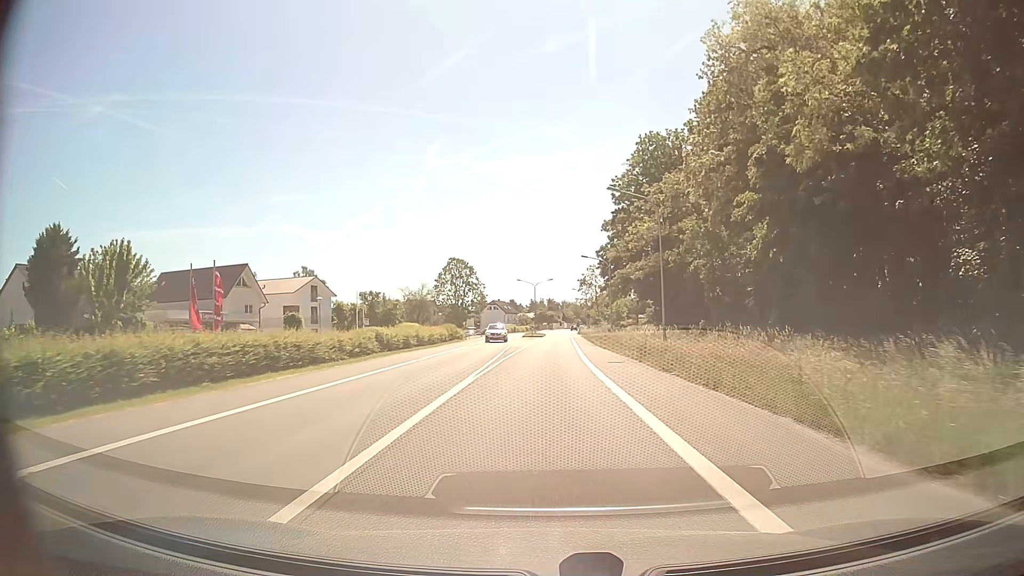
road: primary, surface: asphalt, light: Day
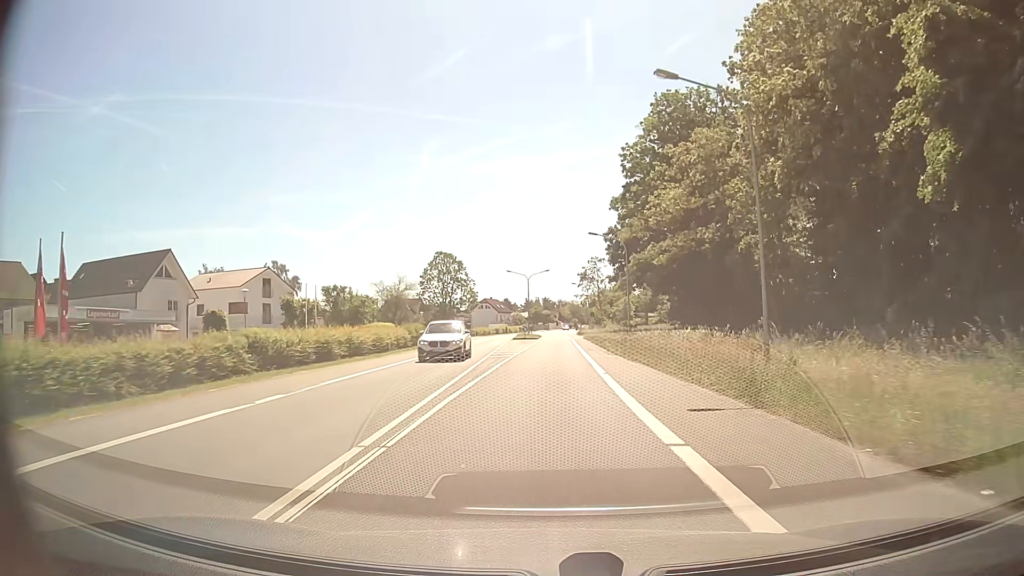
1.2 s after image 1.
(0.0, +14.7) m; 0°
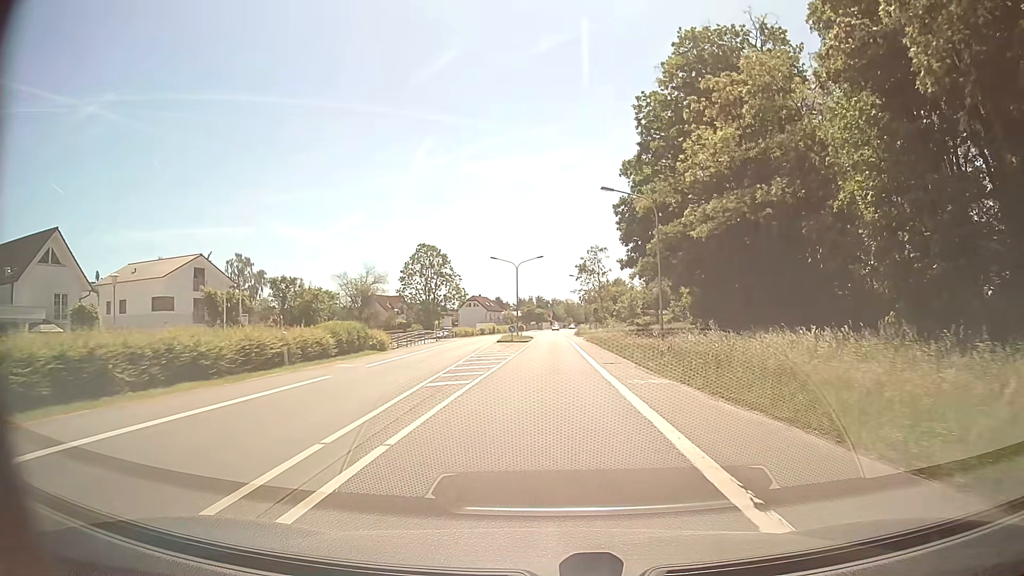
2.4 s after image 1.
(0.0, +14.6) m; 0°
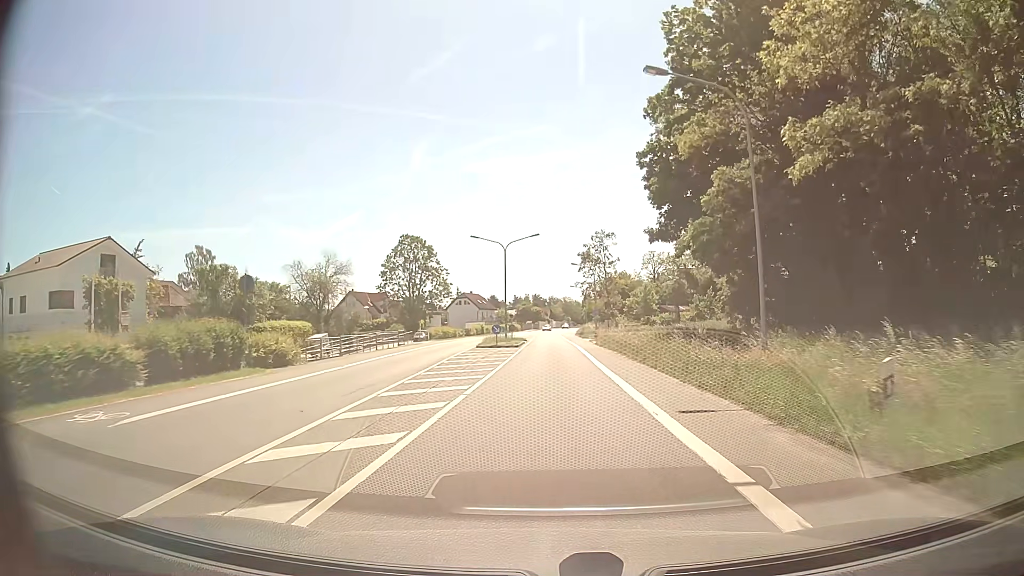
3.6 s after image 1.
(+0.1, +14.5) m; 0°
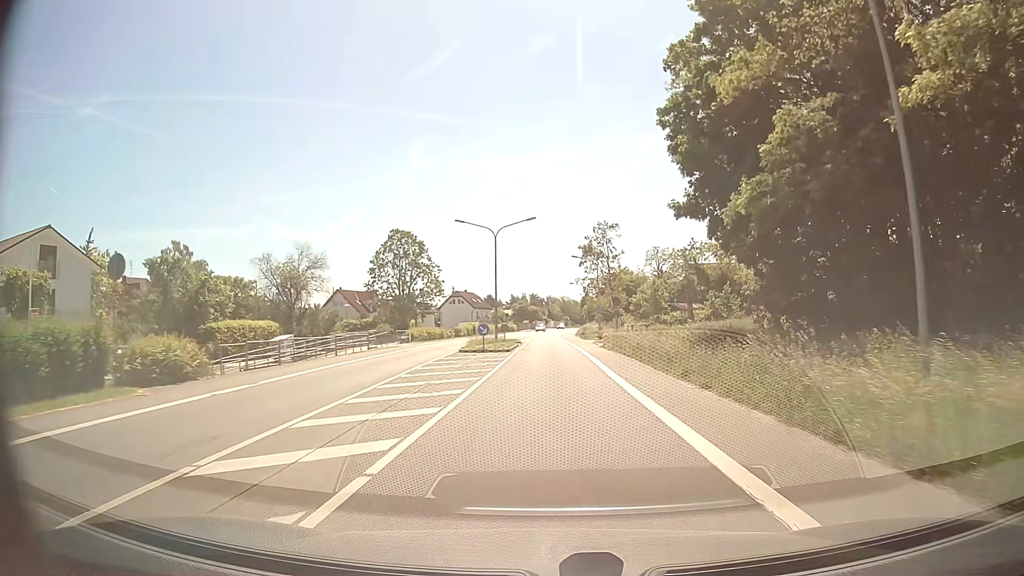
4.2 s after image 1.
(0.0, +7.3) m; 0°
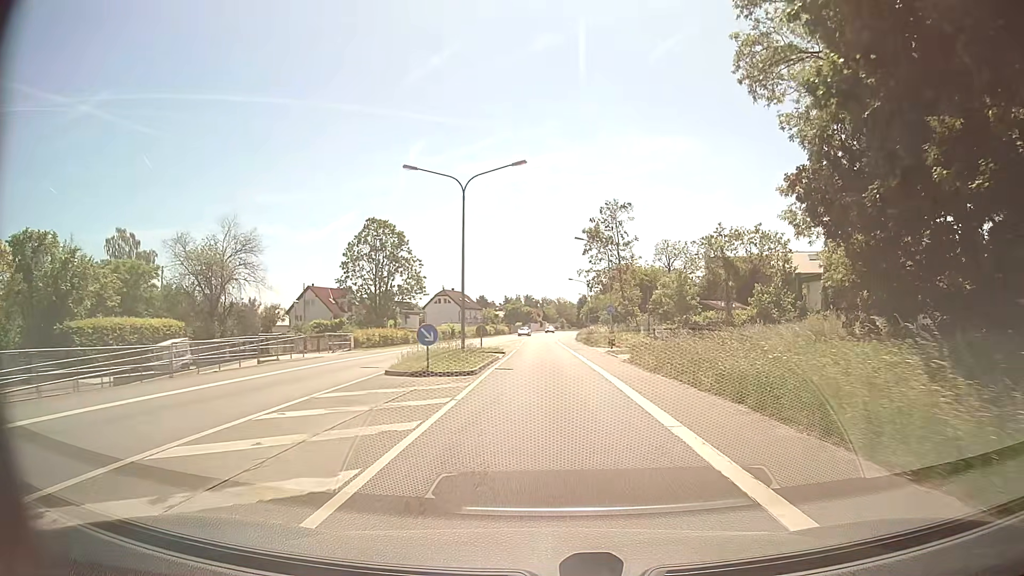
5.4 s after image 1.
(0.0, +14.5) m; 0°
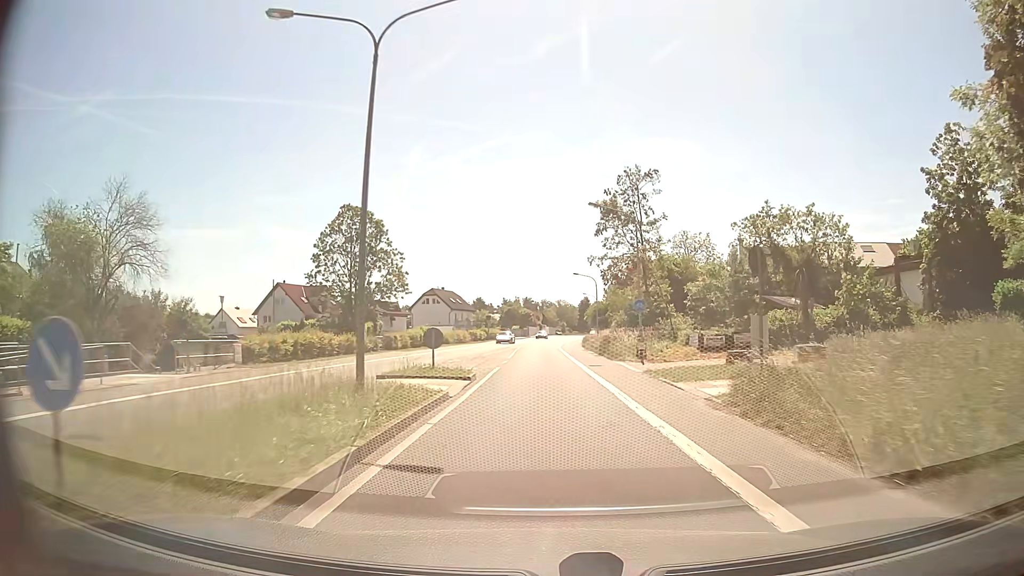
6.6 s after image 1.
(0.0, +14.5) m; 0°
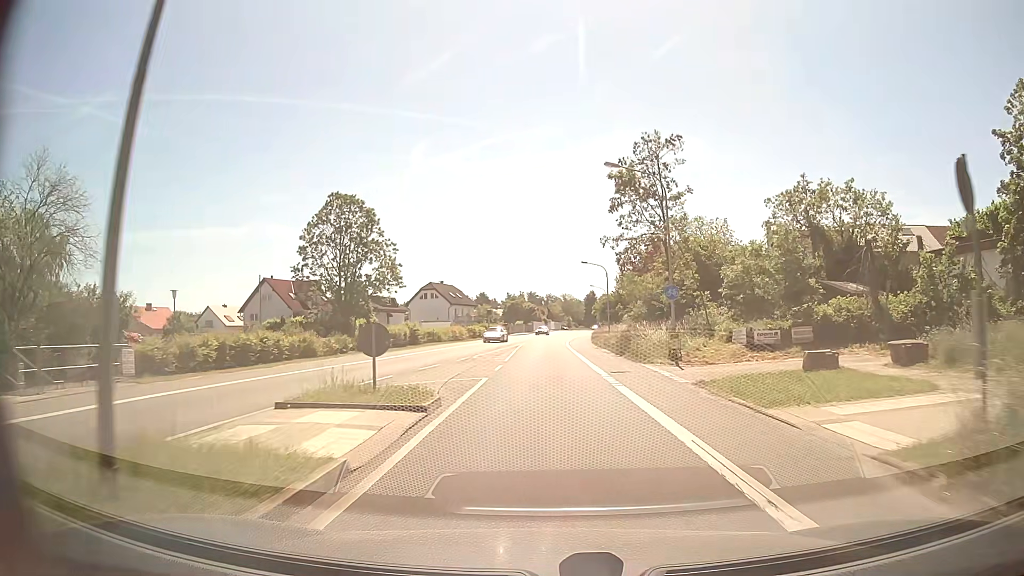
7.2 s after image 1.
(0.0, +7.2) m; -1°
(0, +10) (0, +20) (0, +30) (0, +40) (0, +50) (+1, +60) (+1, +70) (+2, +80) (+2, +90) (+3, +100) m
